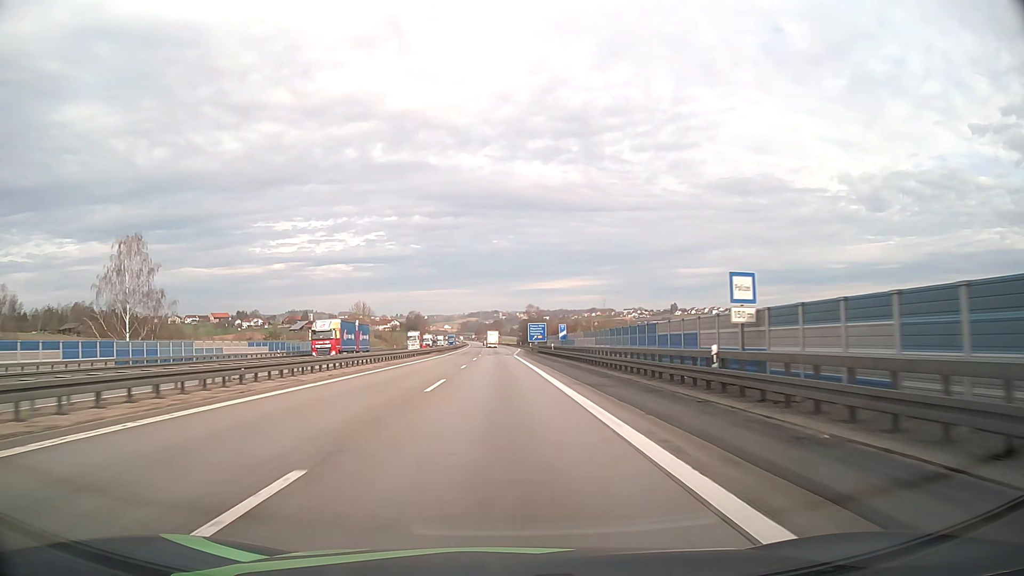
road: motorway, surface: asphalt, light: Day
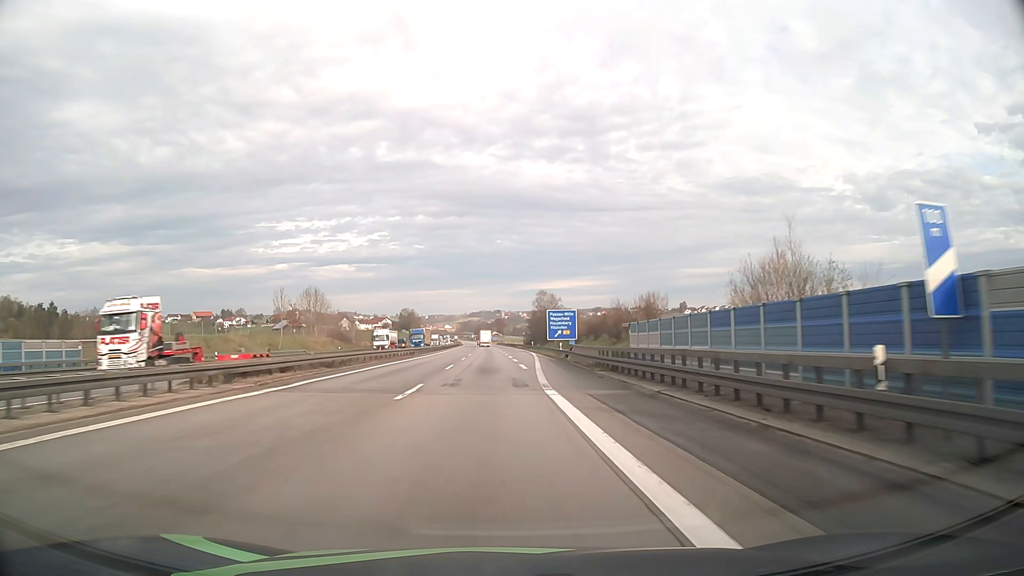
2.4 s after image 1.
(-0.2, +57.2) m; 0°
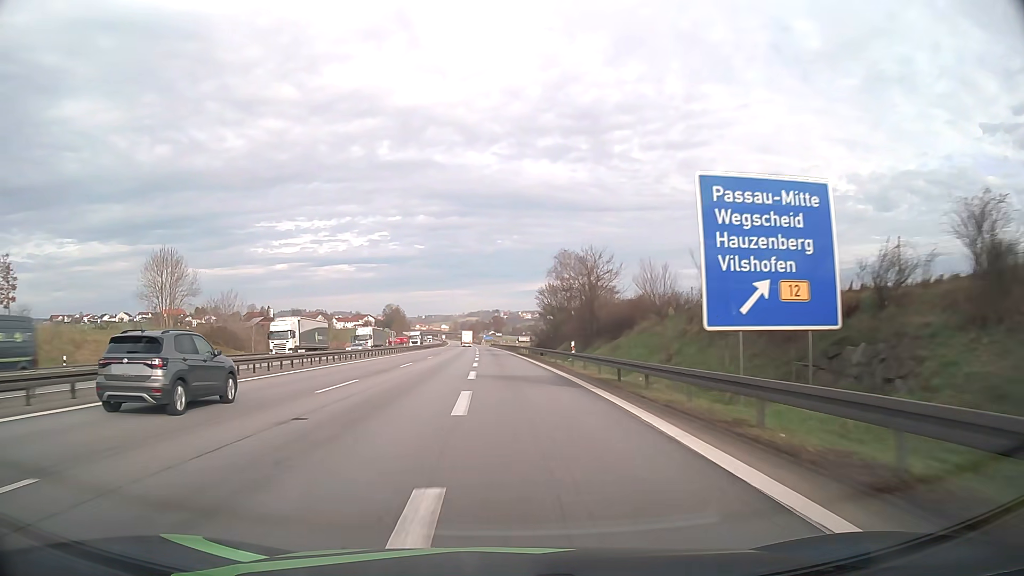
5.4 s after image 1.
(+0.7, +70.2) m; 0°
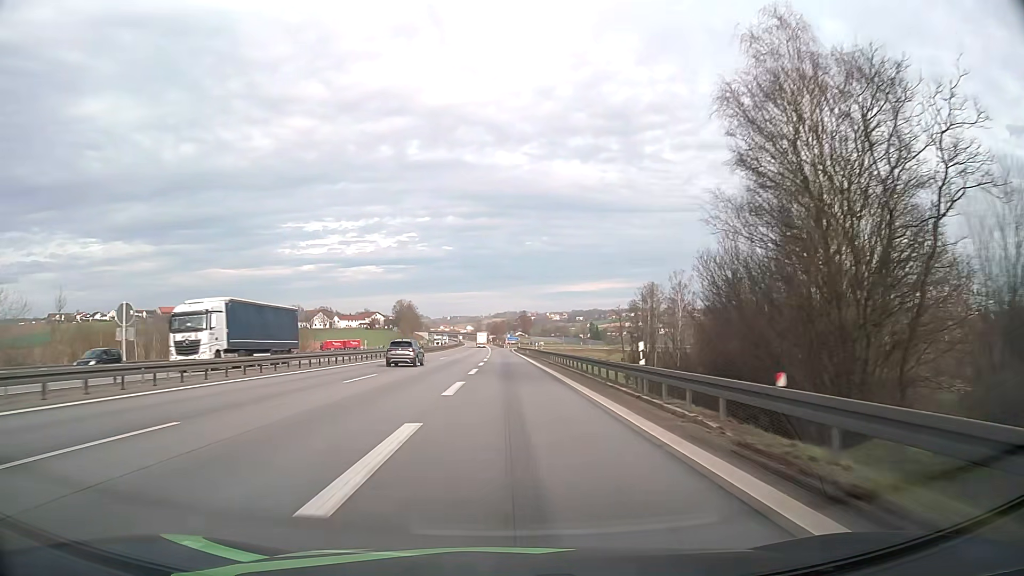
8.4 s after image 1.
(-1.4, +67.2) m; -2°
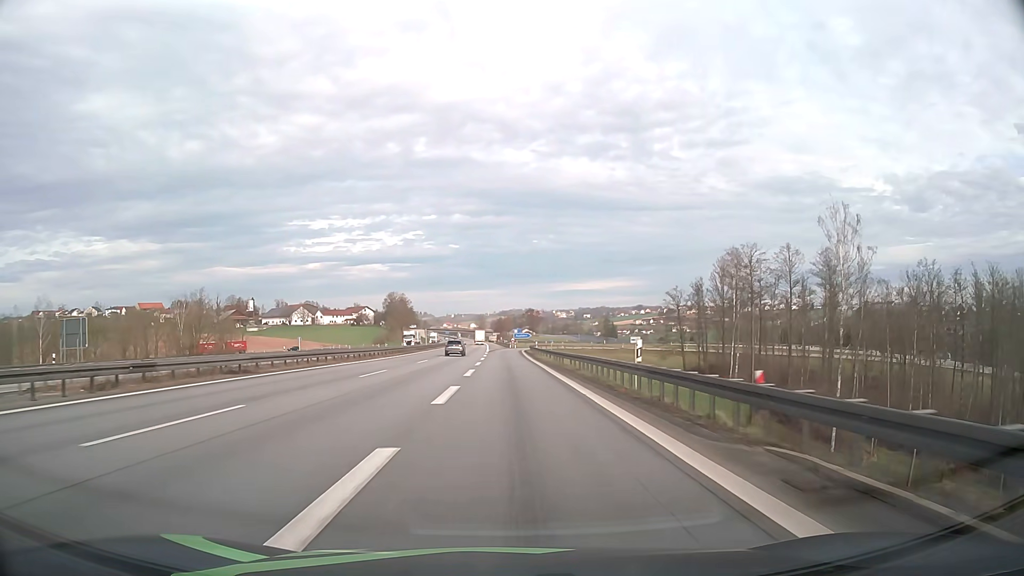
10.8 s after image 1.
(-0.3, +50.8) m; -1°
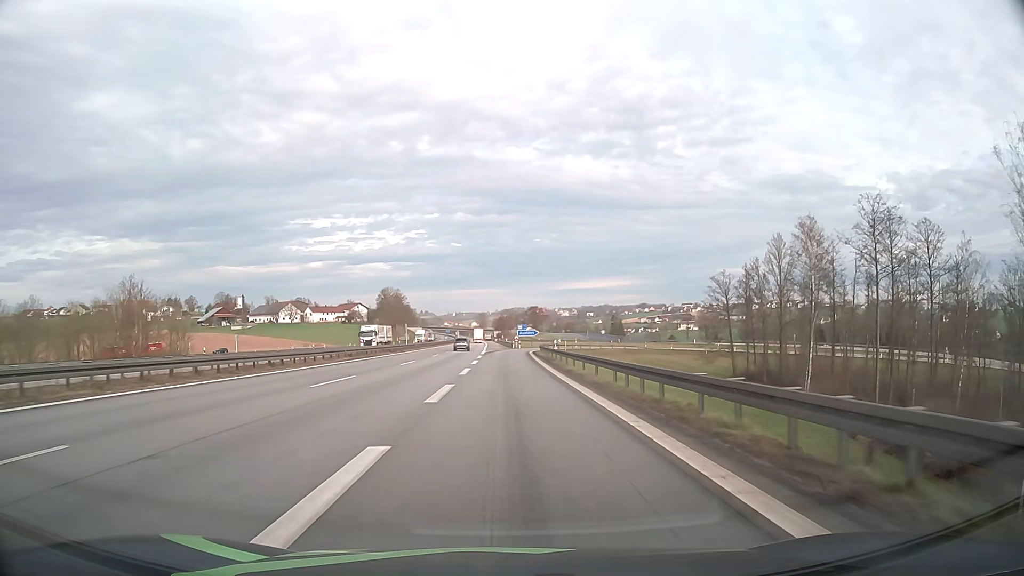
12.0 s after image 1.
(0.0, +24.0) m; 0°
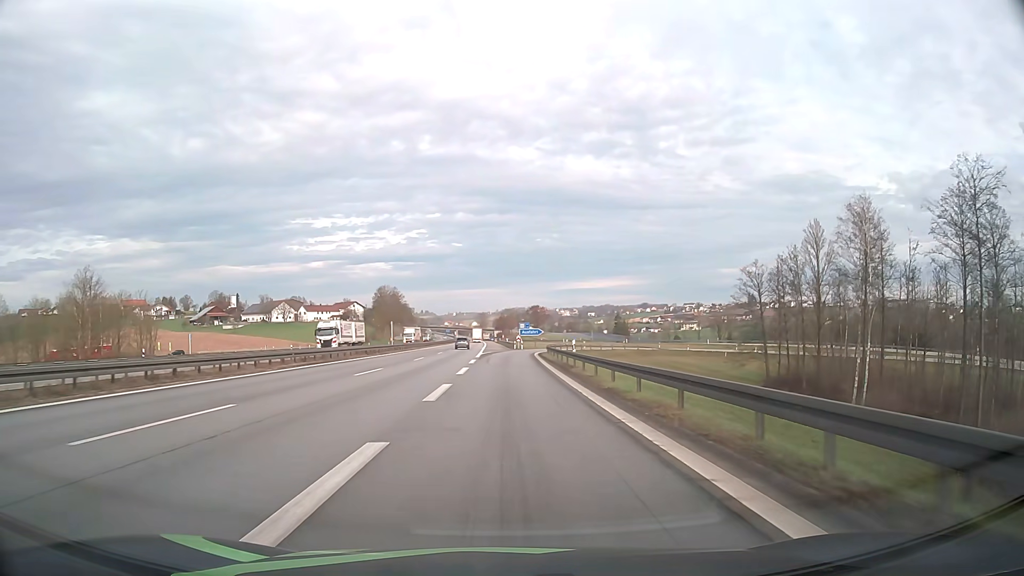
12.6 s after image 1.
(0.0, +11.5) m; 0°
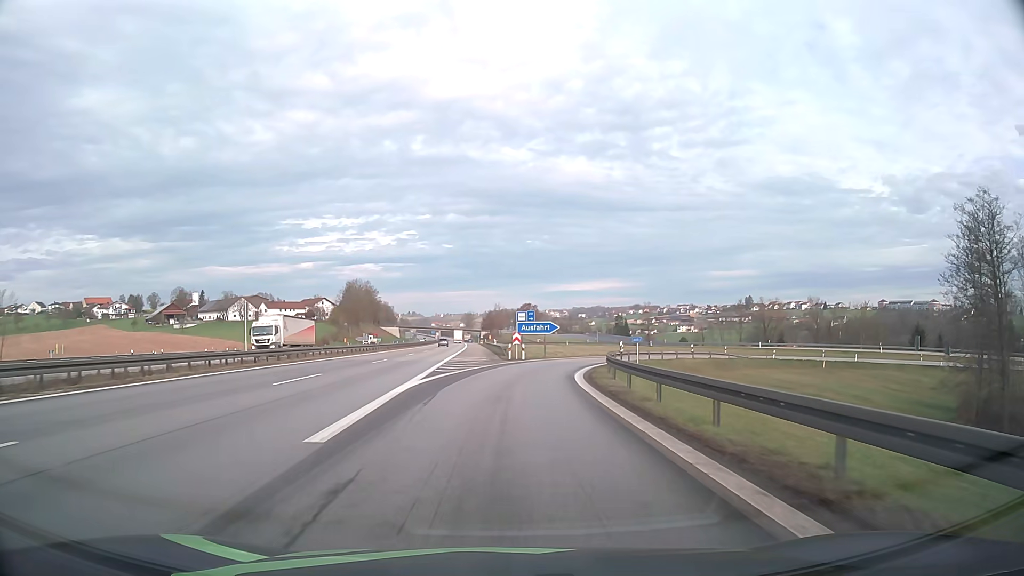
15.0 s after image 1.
(0.0, +42.0) m; +1°
(0, +10) (+1, +20) (+2, +30) (+4, +40) (+7, +49) (+12, +58) (+18, +66) (+25, +72) (+34, +77) (+43, +81) m
